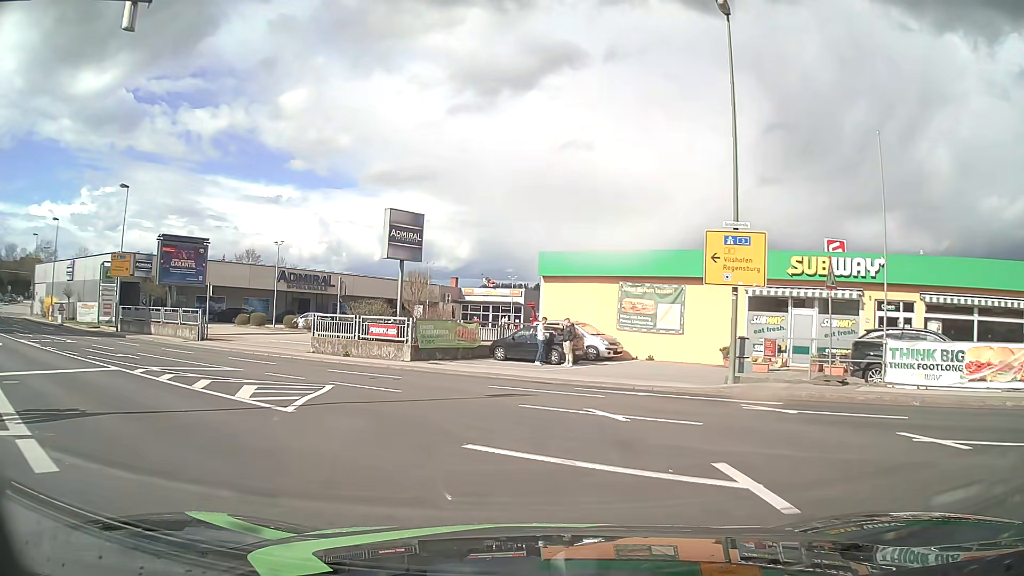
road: tertiary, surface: asphalt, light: Day
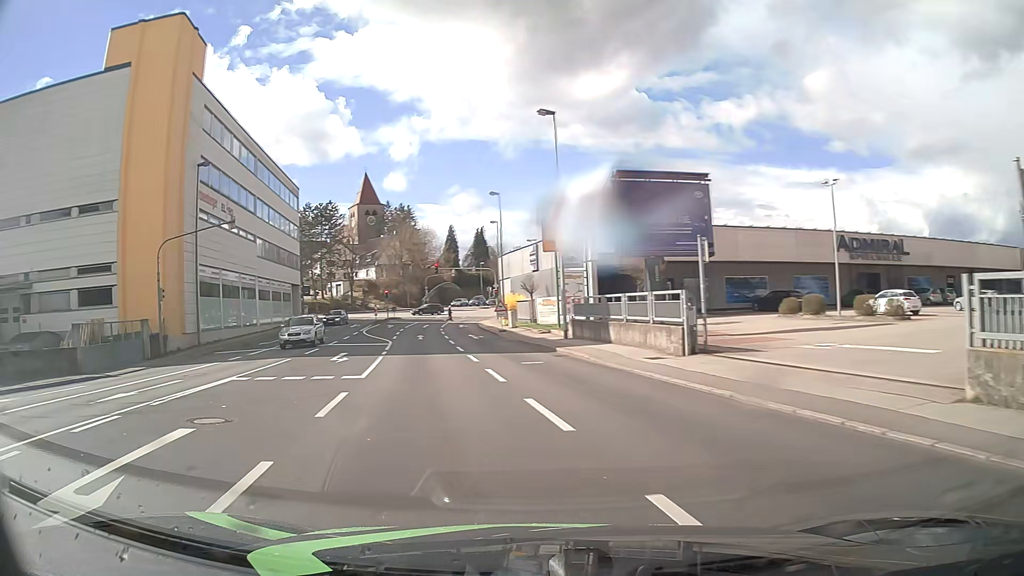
(-6.0, +19.1) m; -46°
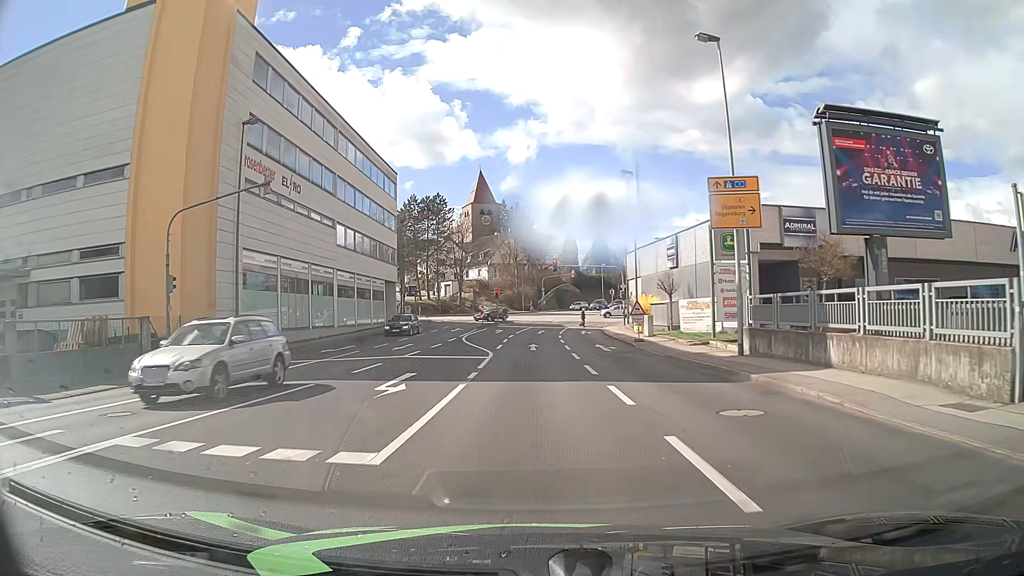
(-1.1, +9.2) m; -10°
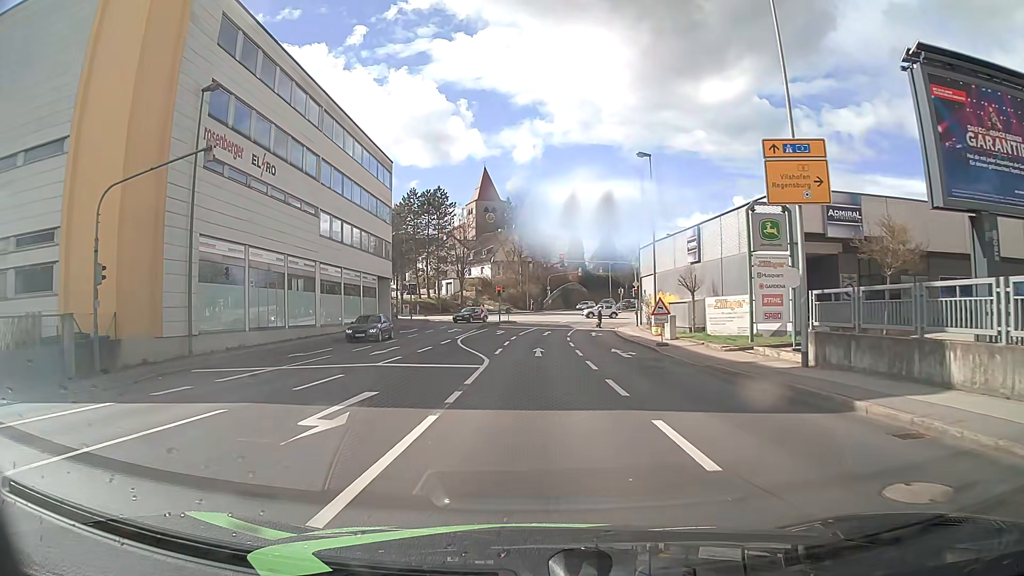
(0.0, +4.7) m; 0°
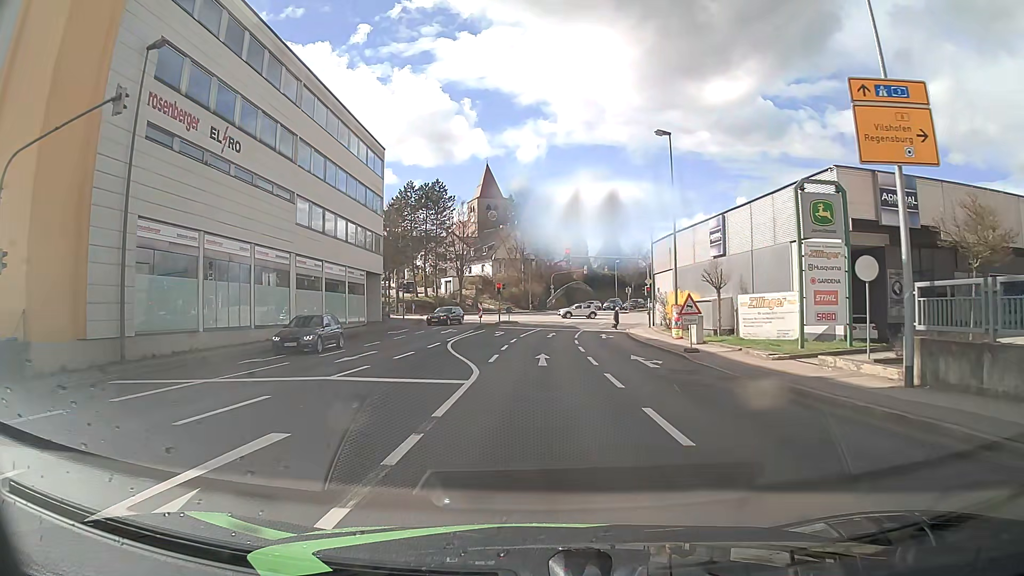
(0.0, +4.7) m; 0°
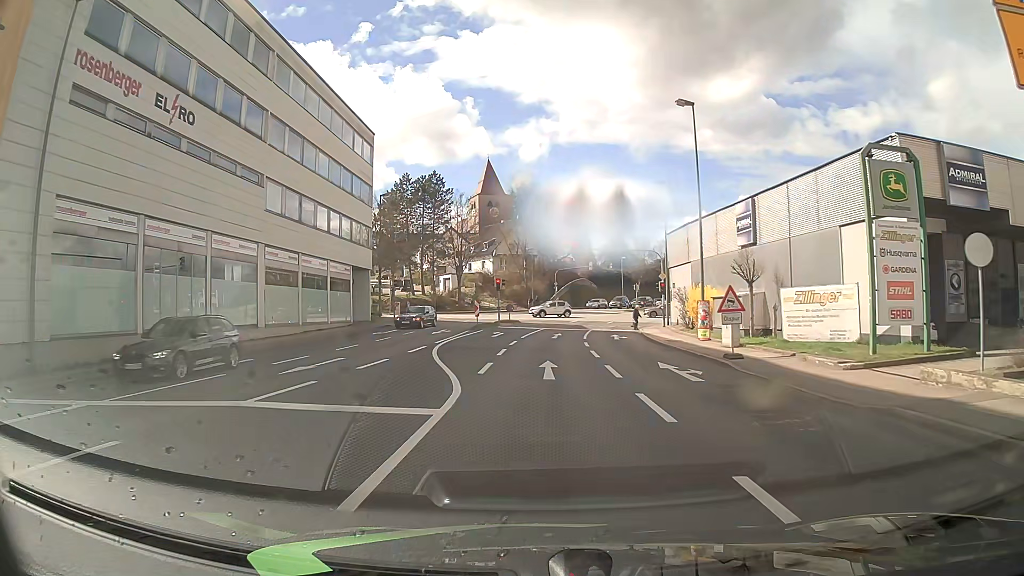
(0.0, +4.6) m; 0°
